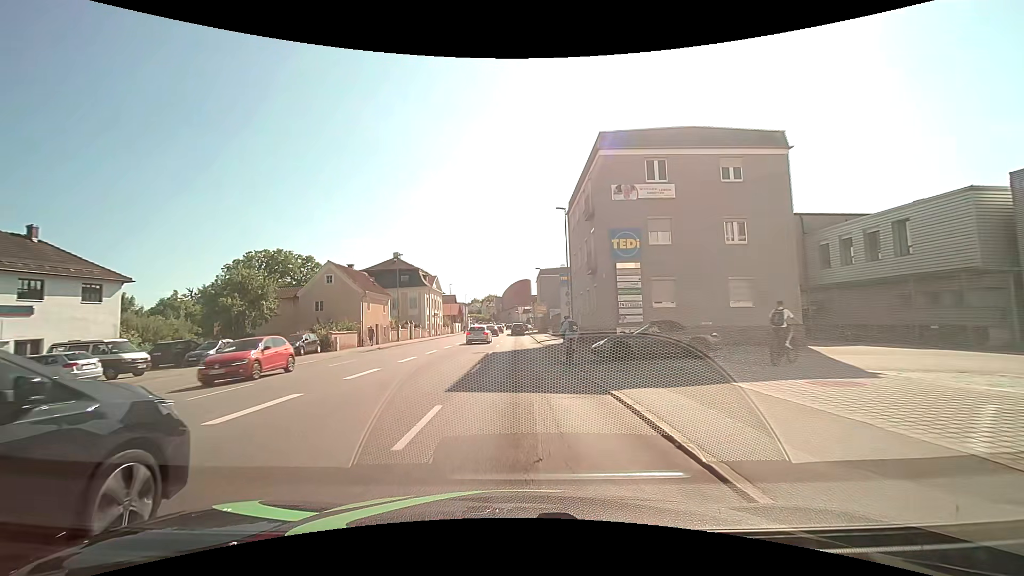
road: tertiary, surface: asphalt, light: Day
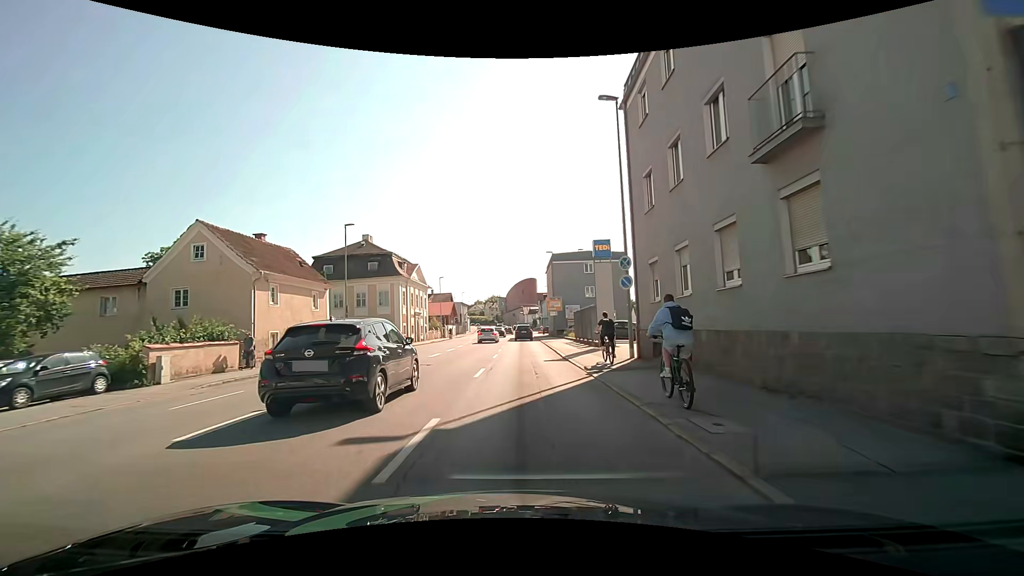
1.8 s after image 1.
(-0.1, +18.8) m; 0°
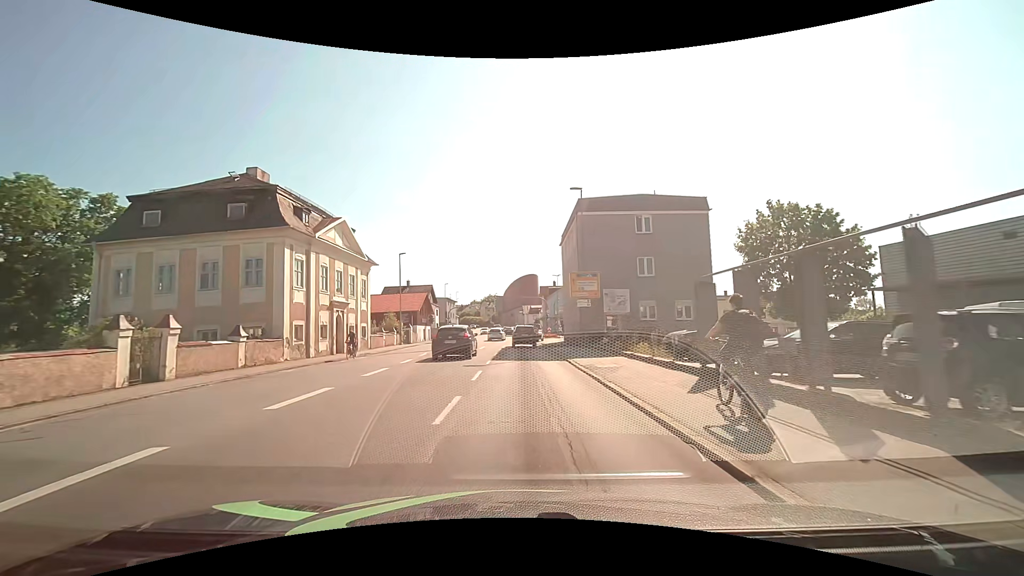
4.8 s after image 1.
(-0.2, +27.5) m; 0°
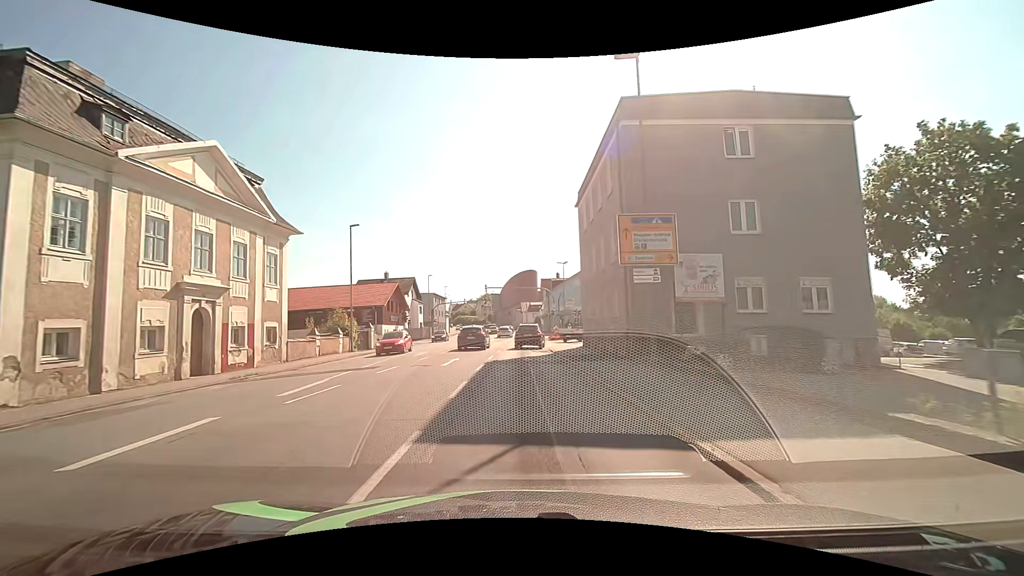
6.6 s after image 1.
(0.0, +15.5) m; 0°
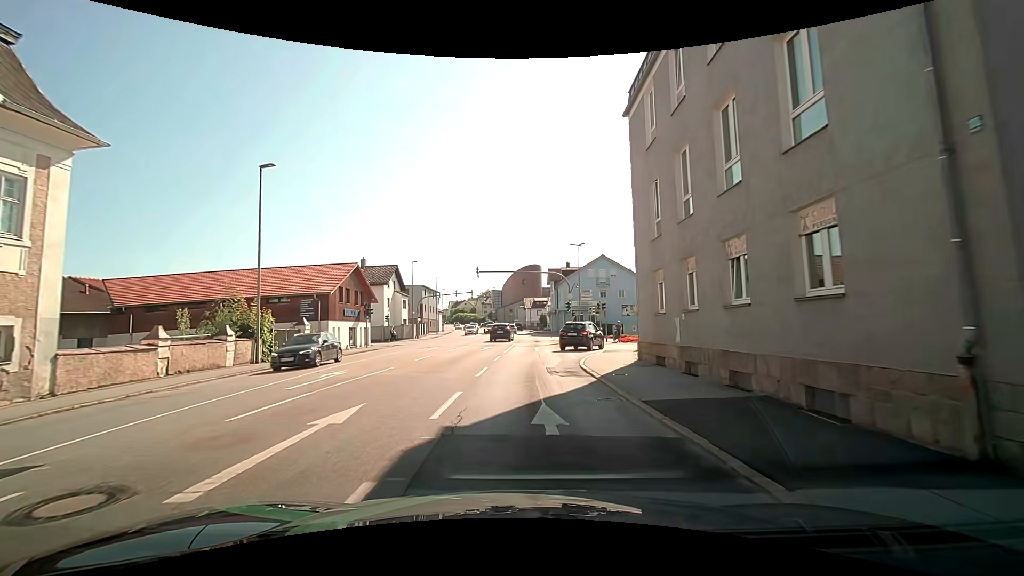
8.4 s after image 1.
(0.0, +14.4) m; 0°
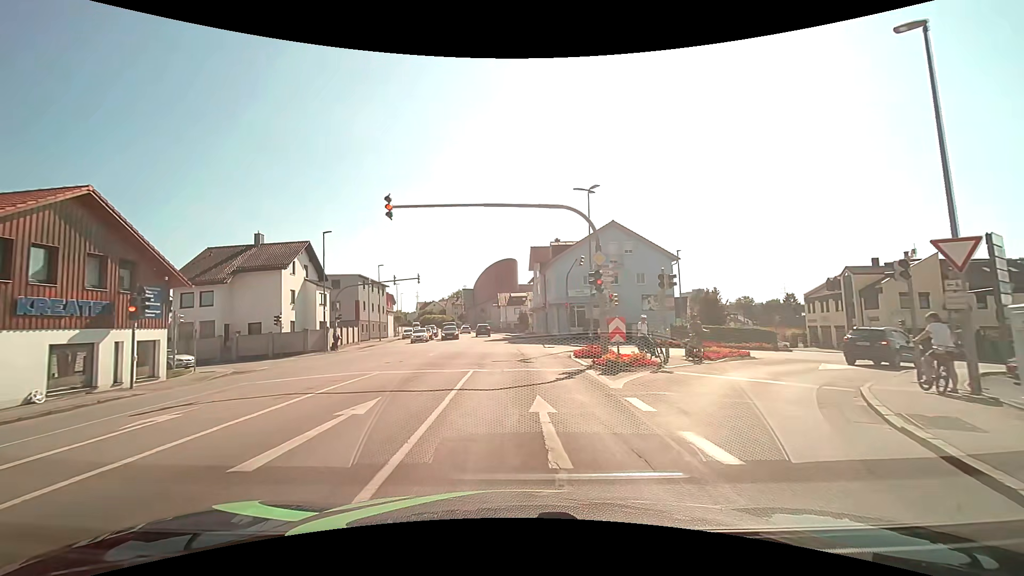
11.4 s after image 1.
(+0.1, +23.0) m; +2°
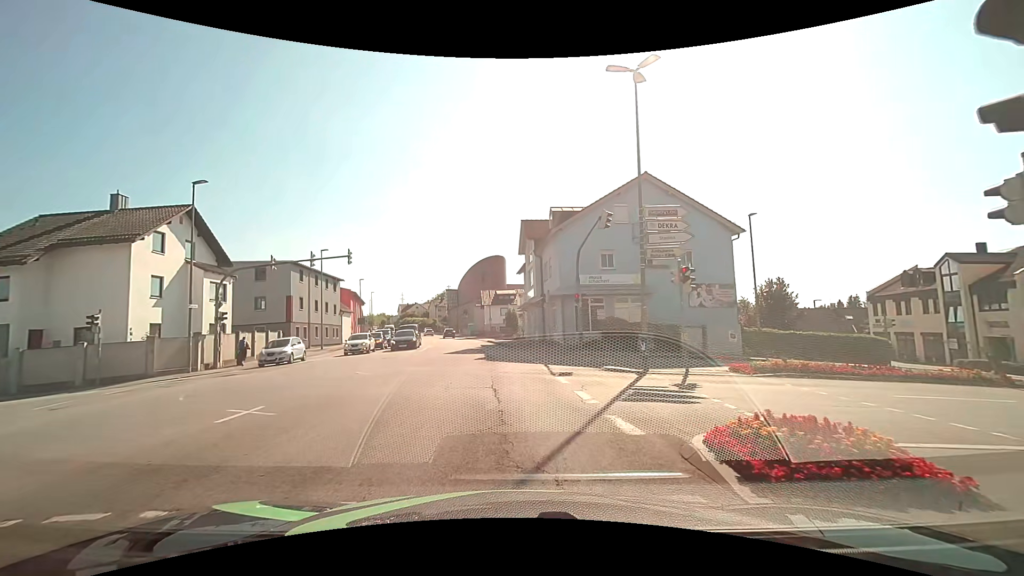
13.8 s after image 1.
(+0.3, +15.5) m; +2°
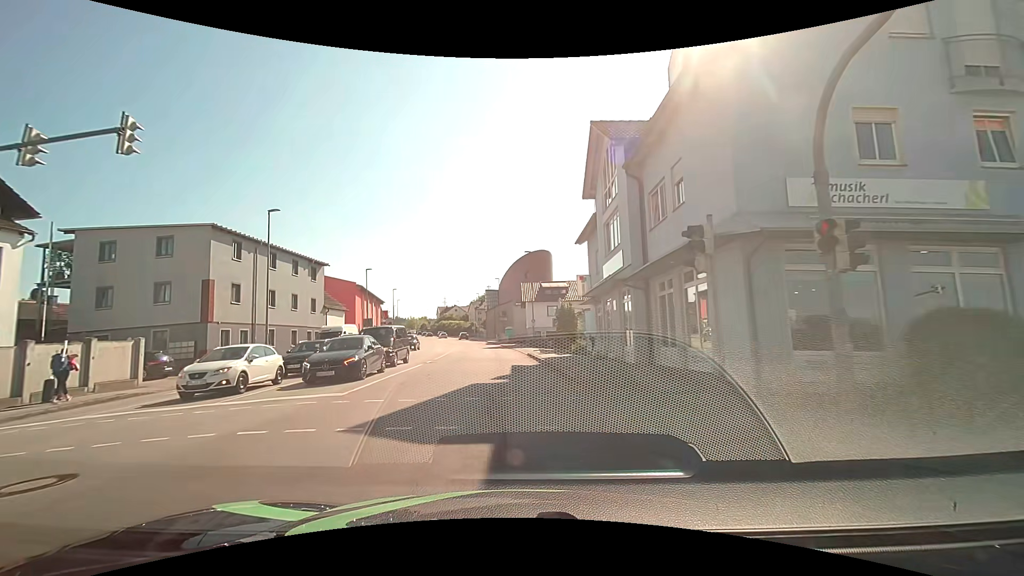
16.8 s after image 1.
(-0.9, +20.9) m; -6°
(0, +10) (-1, +20) (-1, +30) (-2, +40) (-3, +50) (-4, +60) (-5, +70) (-6, +80) (-7, +90) (-9, +100) m
